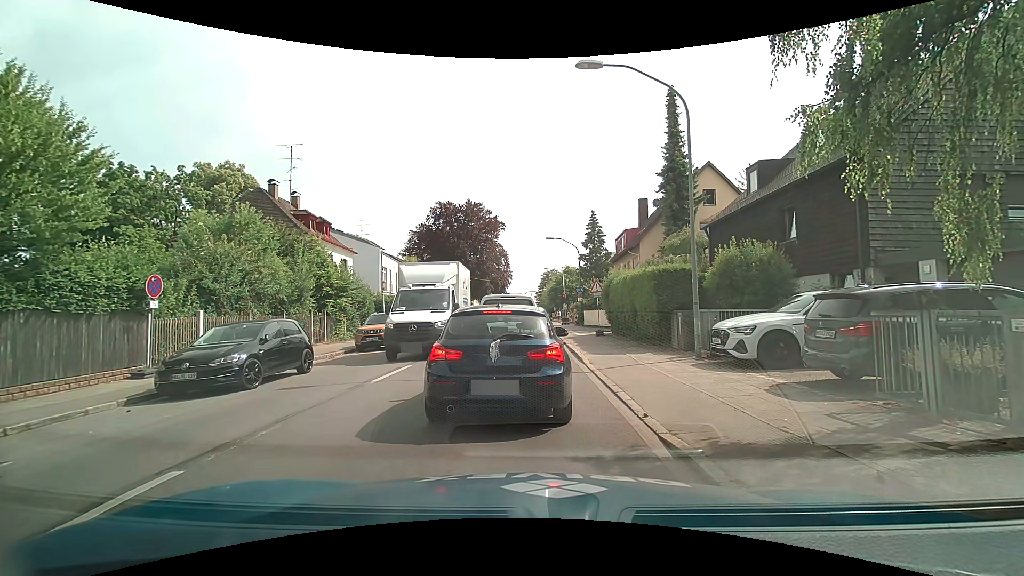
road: secondary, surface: asphalt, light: Day
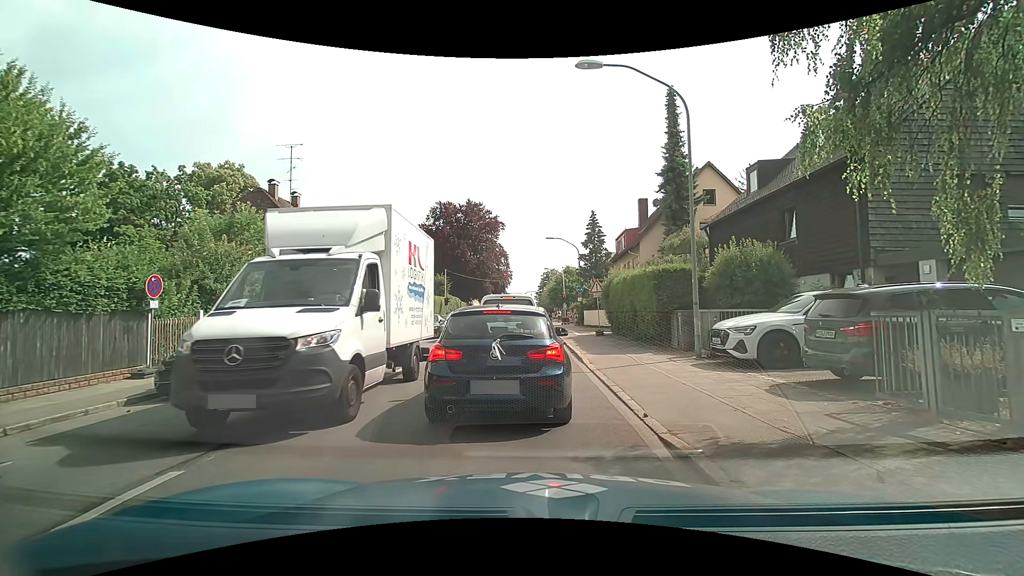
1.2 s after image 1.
(0.0, 0.0) m; 0°
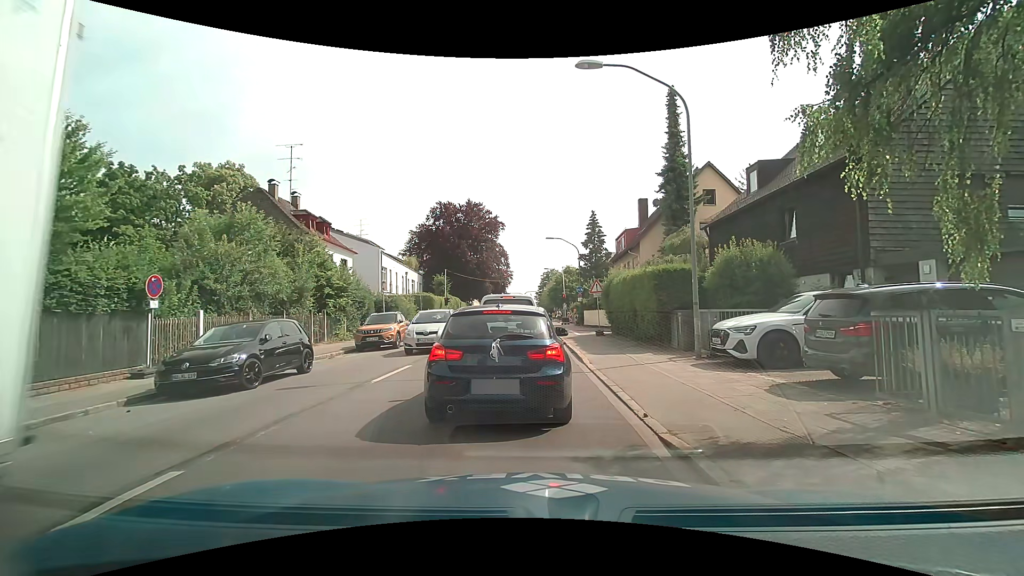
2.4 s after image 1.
(0.0, 0.0) m; 0°
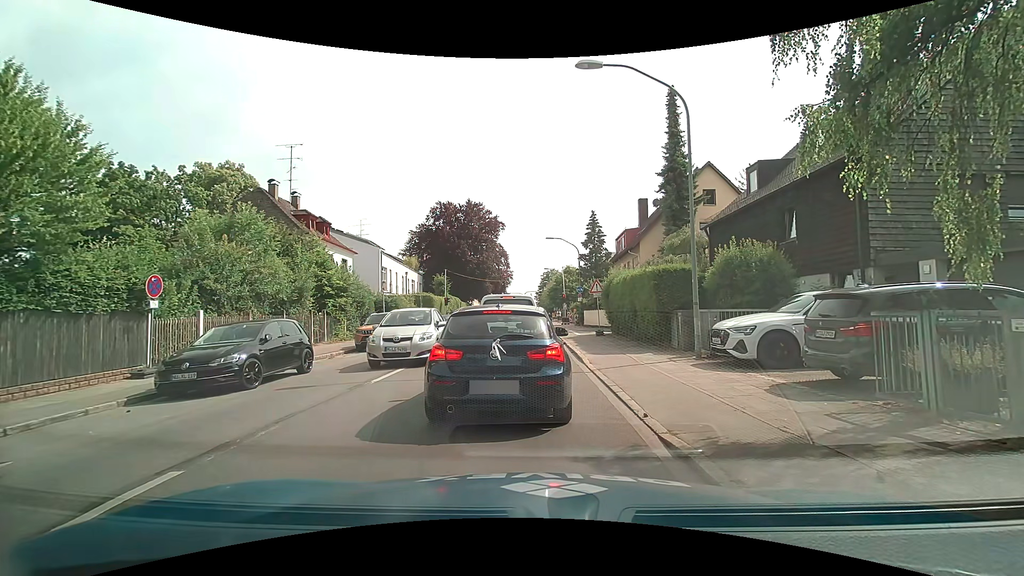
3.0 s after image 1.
(0.0, 0.0) m; 0°
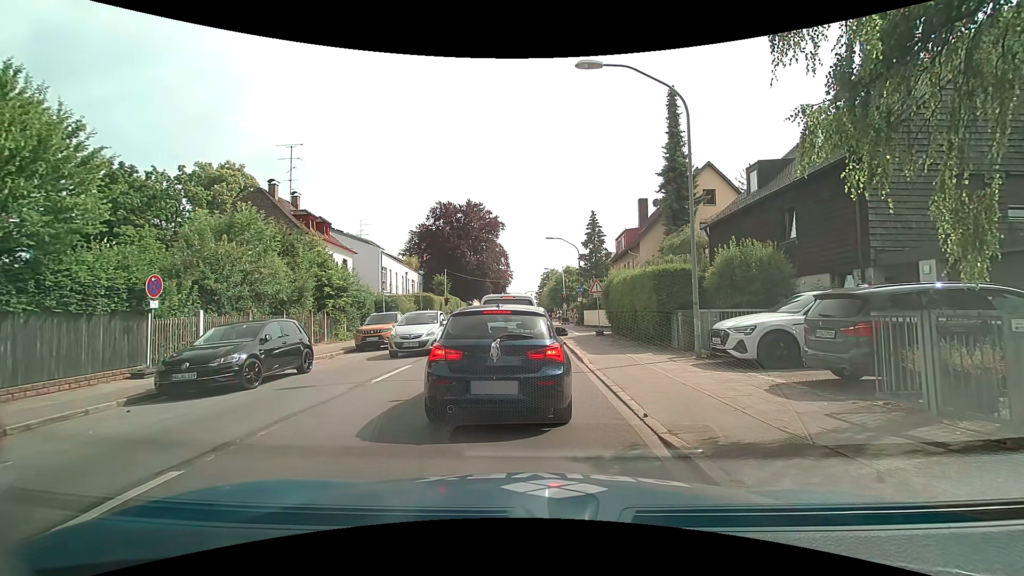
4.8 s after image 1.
(0.0, 0.0) m; 0°
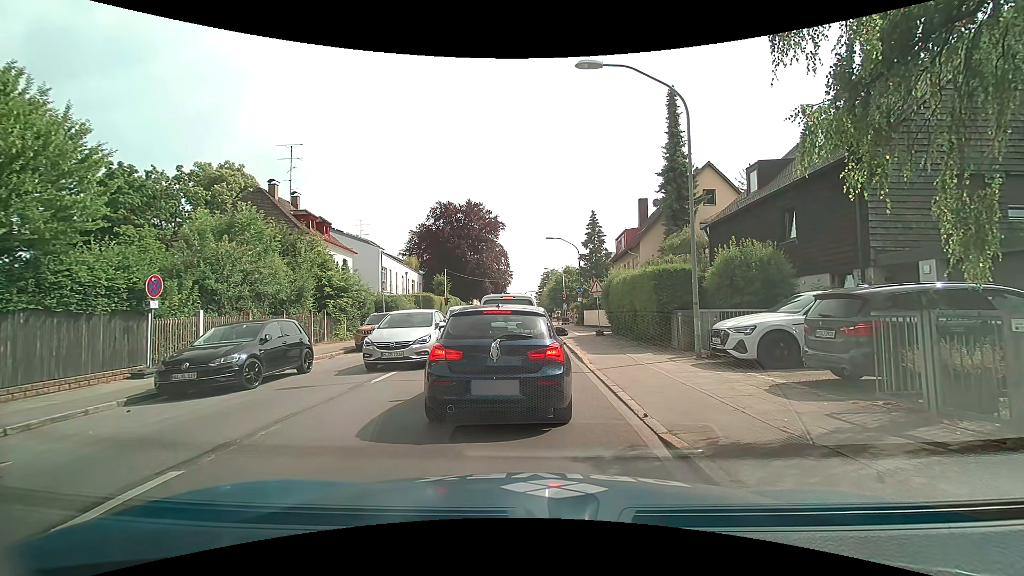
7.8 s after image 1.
(0.0, 0.0) m; 0°
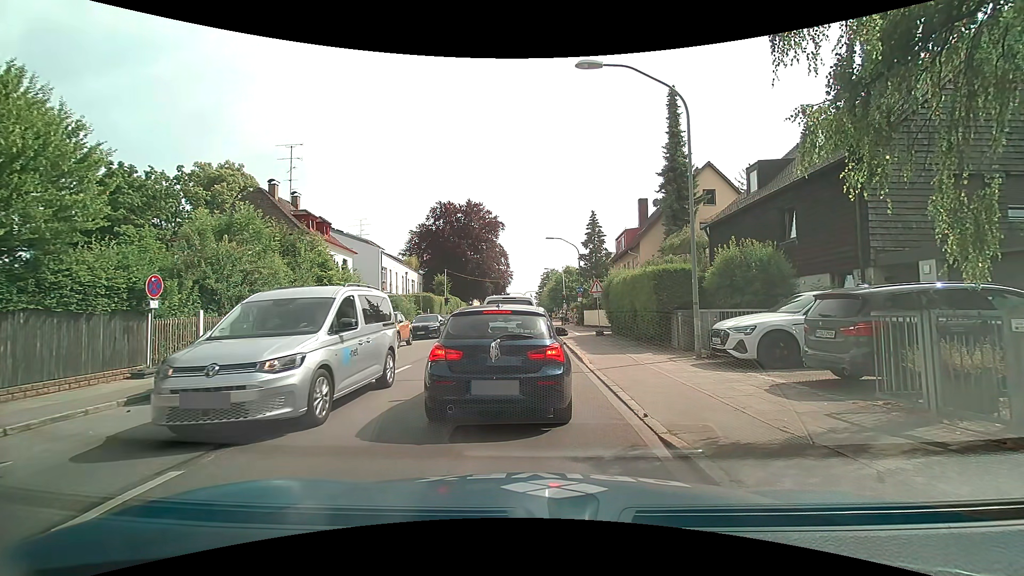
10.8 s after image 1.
(0.0, 0.0) m; 0°
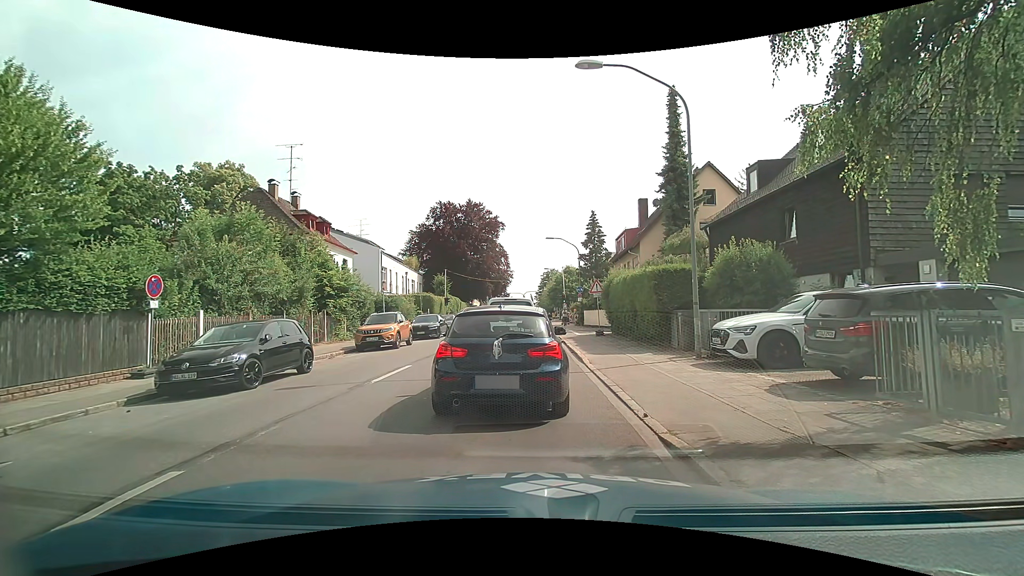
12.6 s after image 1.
(0.0, 0.0) m; 0°
(0, +10) (0, +20) (0, +30) (0, +40) (0, +50) (+1, +60) (+1, +70) (+2, +80) (+2, +90) (+3, +100) m
